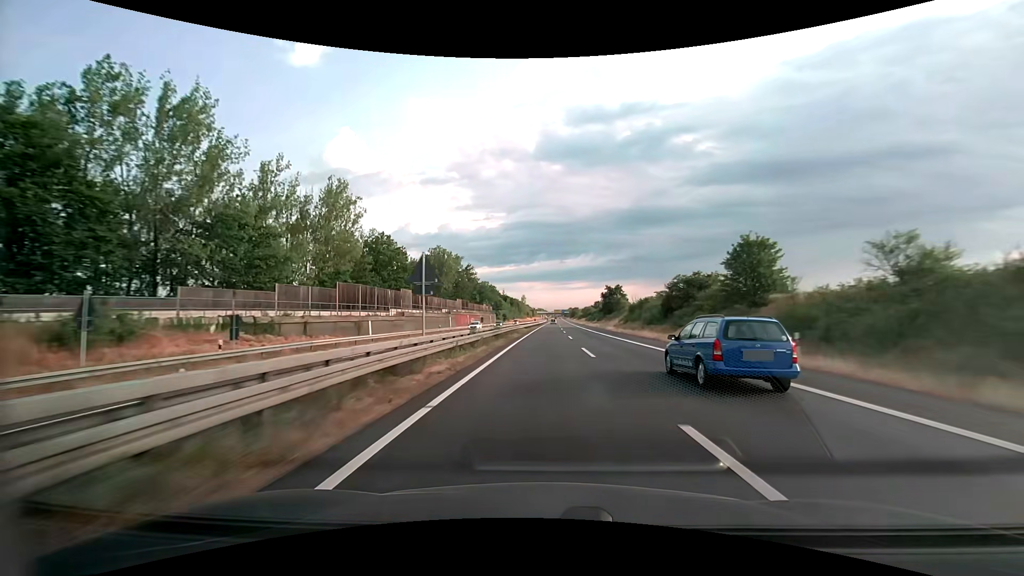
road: trunk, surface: asphalt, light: Day
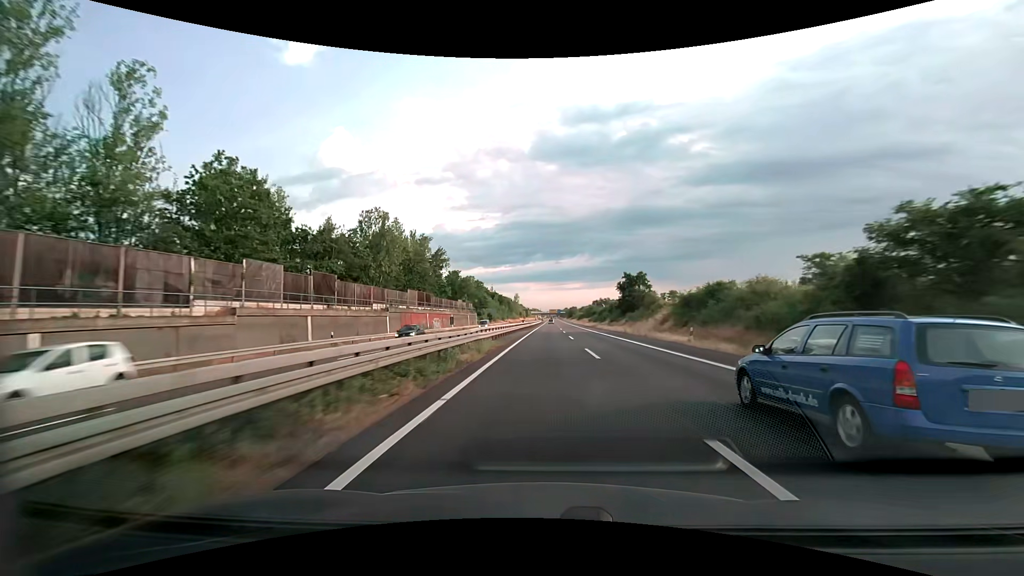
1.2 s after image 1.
(+0.3, +36.7) m; +1°
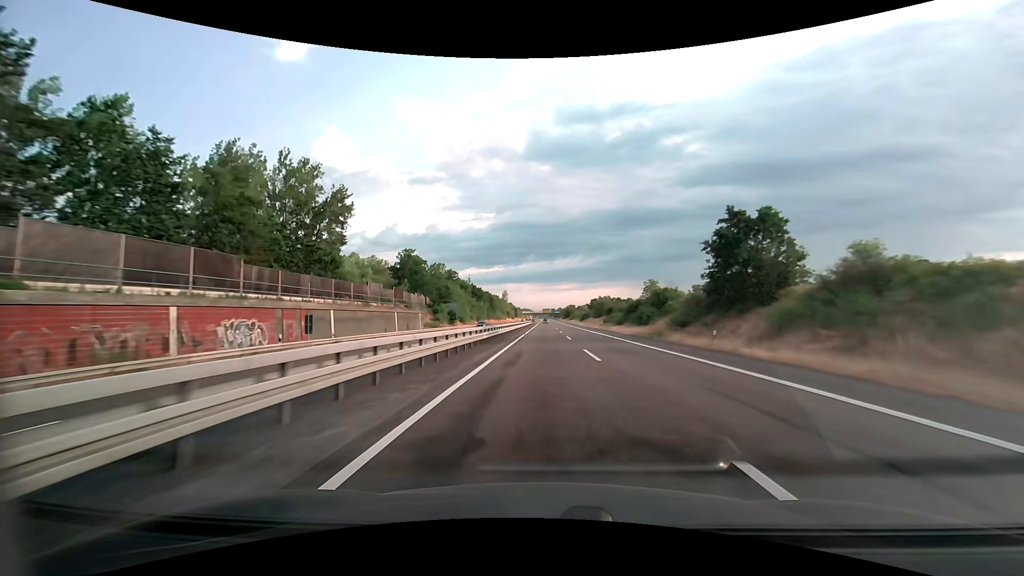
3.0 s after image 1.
(+0.4, +54.9) m; +1°
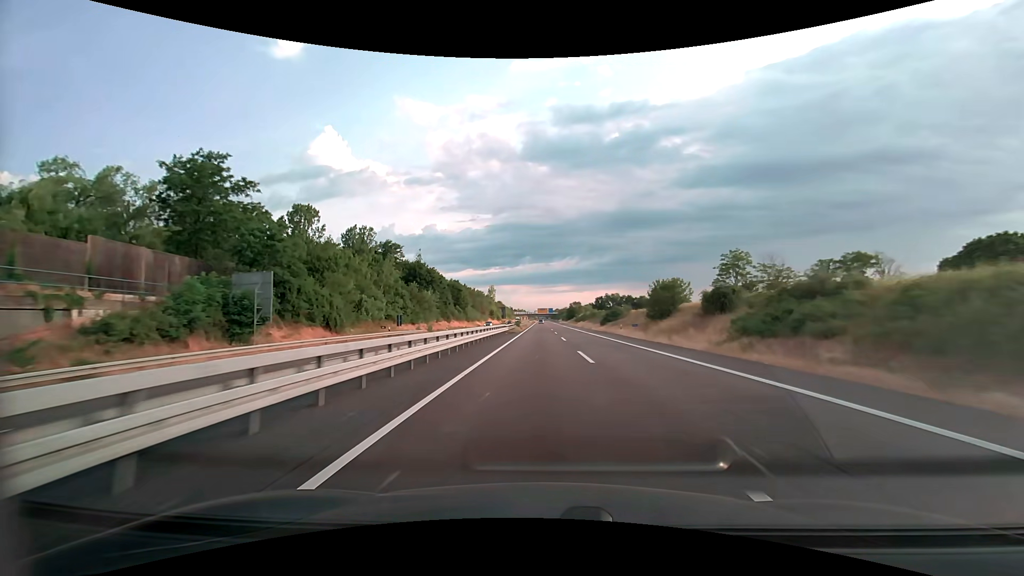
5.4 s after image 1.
(+0.1, +72.6) m; 0°
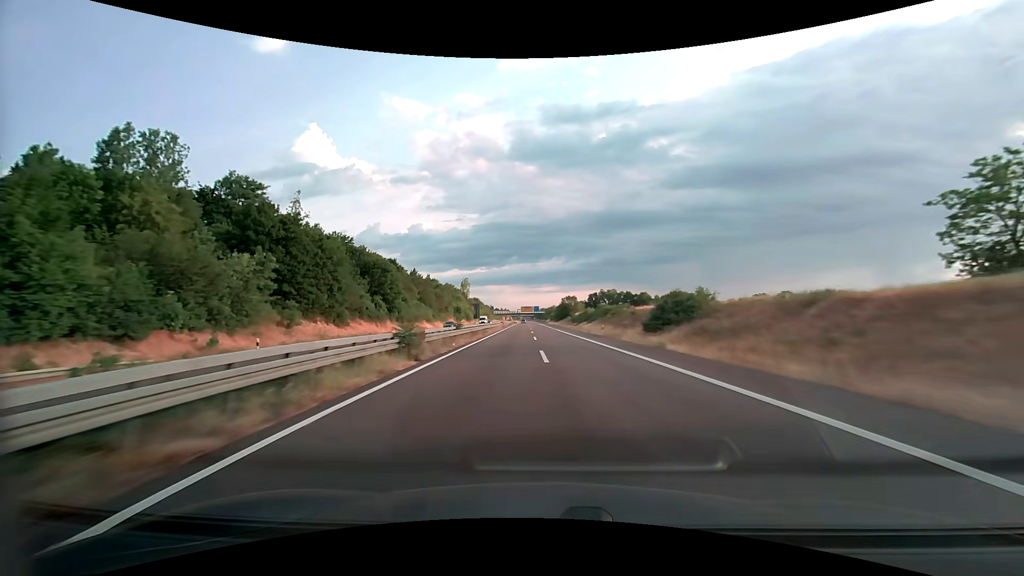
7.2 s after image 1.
(+0.7, +54.4) m; +2°
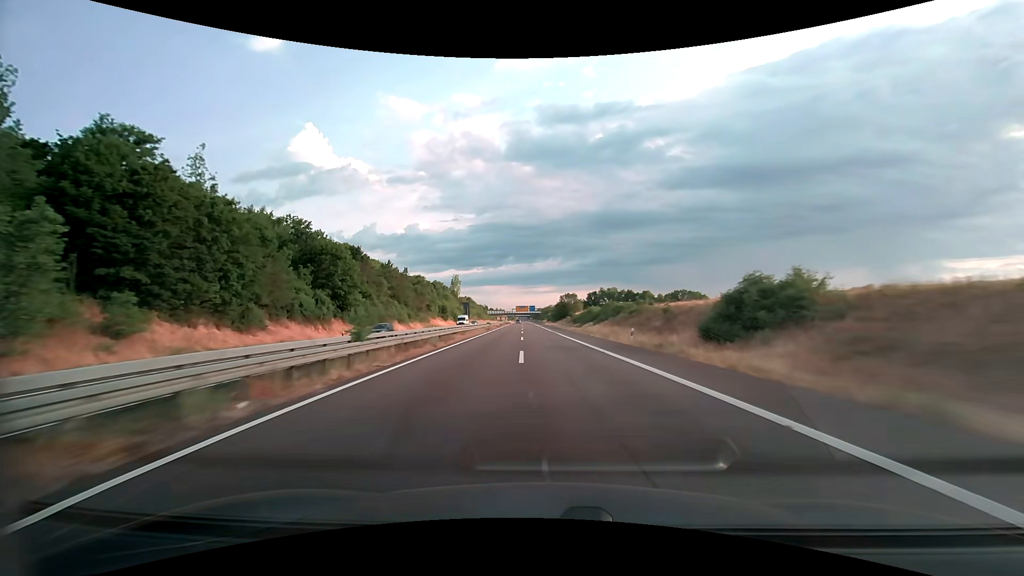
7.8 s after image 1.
(+0.1, +18.1) m; 0°
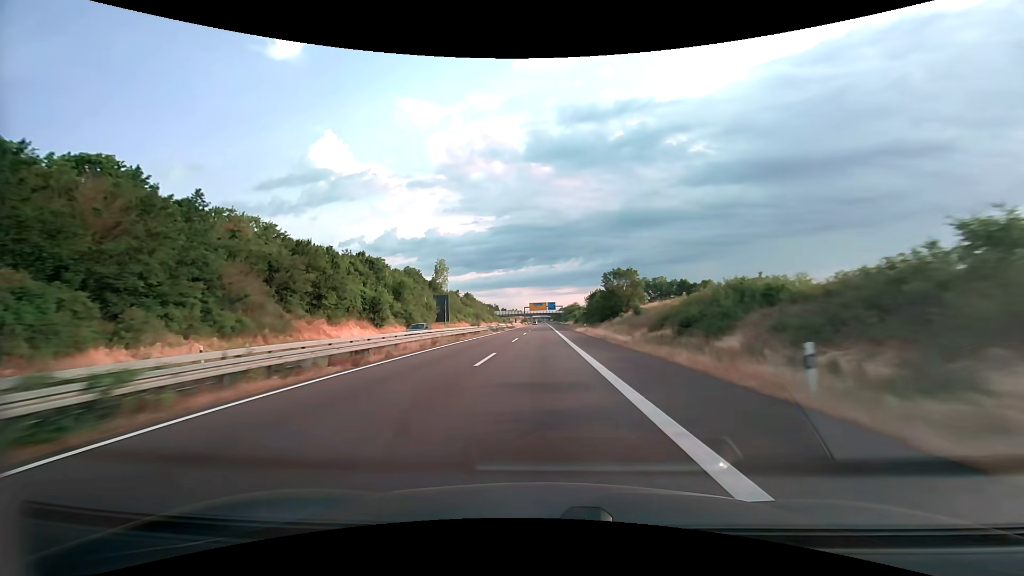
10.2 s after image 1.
(-0.8, +72.5) m; -2°
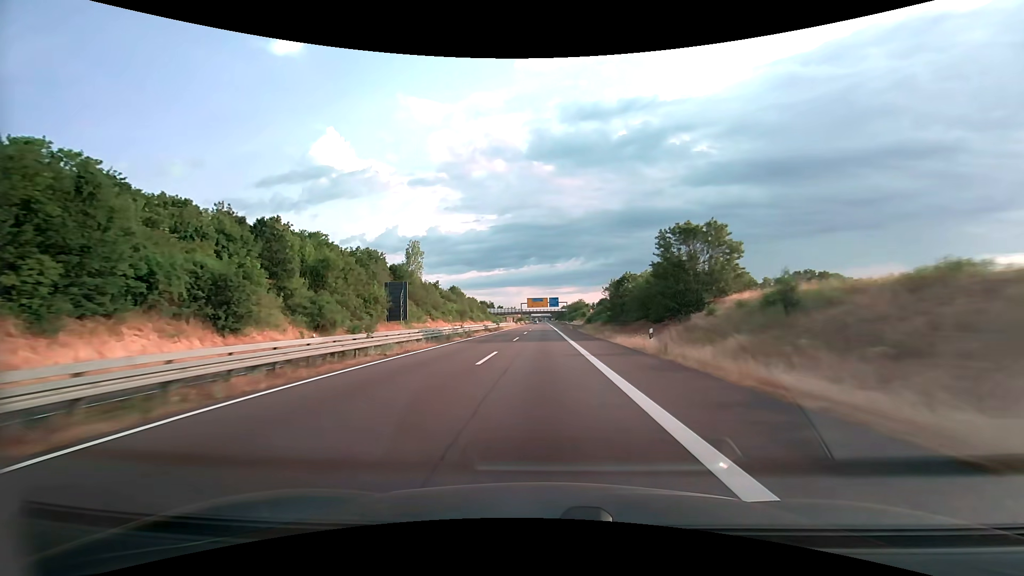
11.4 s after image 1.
(0.0, +35.9) m; 0°
(0, +10) (0, +20) (0, +30) (0, +40) (0, +50) (0, +60) (0, +70) (0, +80) (0, +90) (0, +100) m
